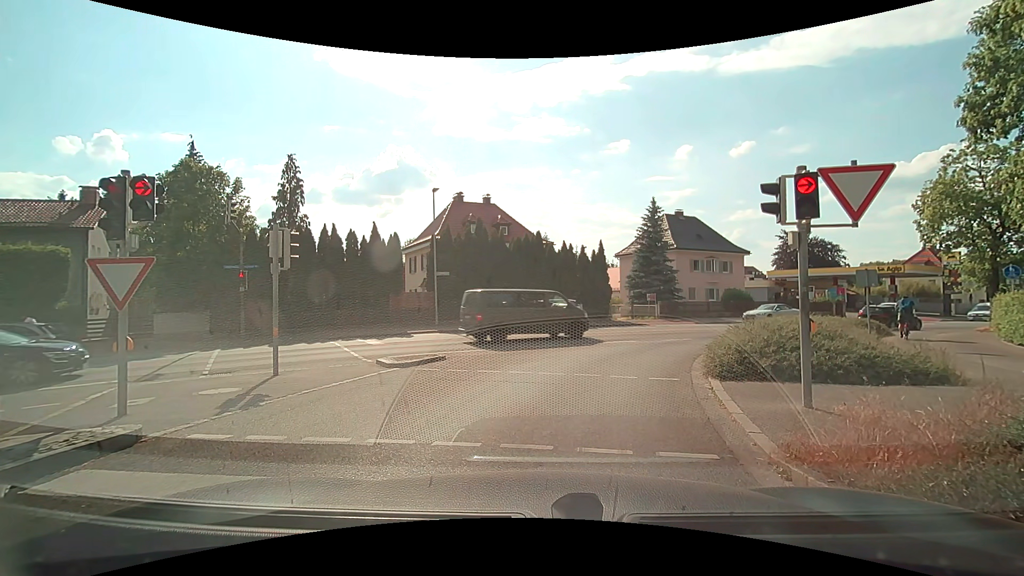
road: tertiary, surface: asphalt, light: Day
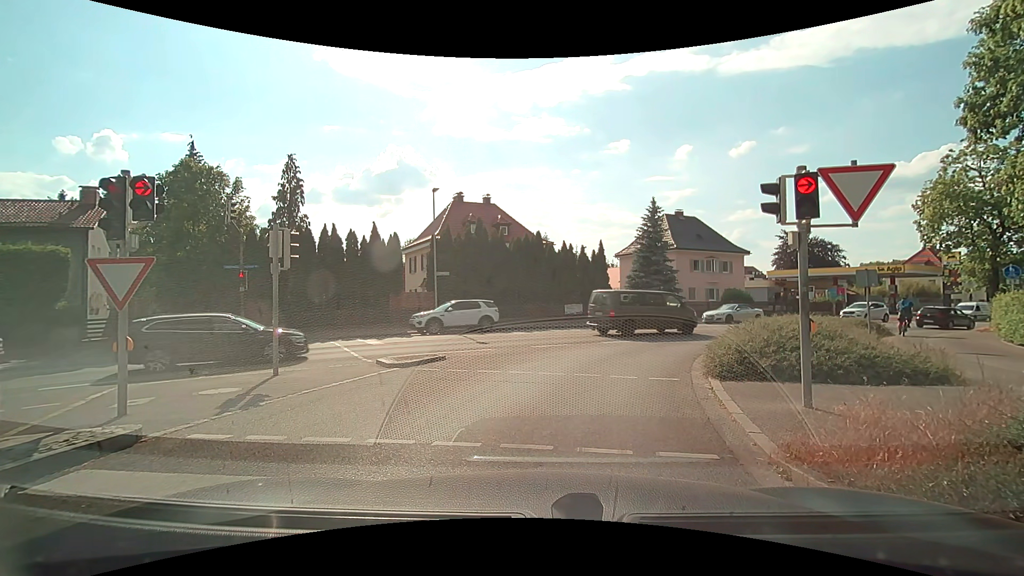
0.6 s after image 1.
(0.0, 0.0) m; 0°
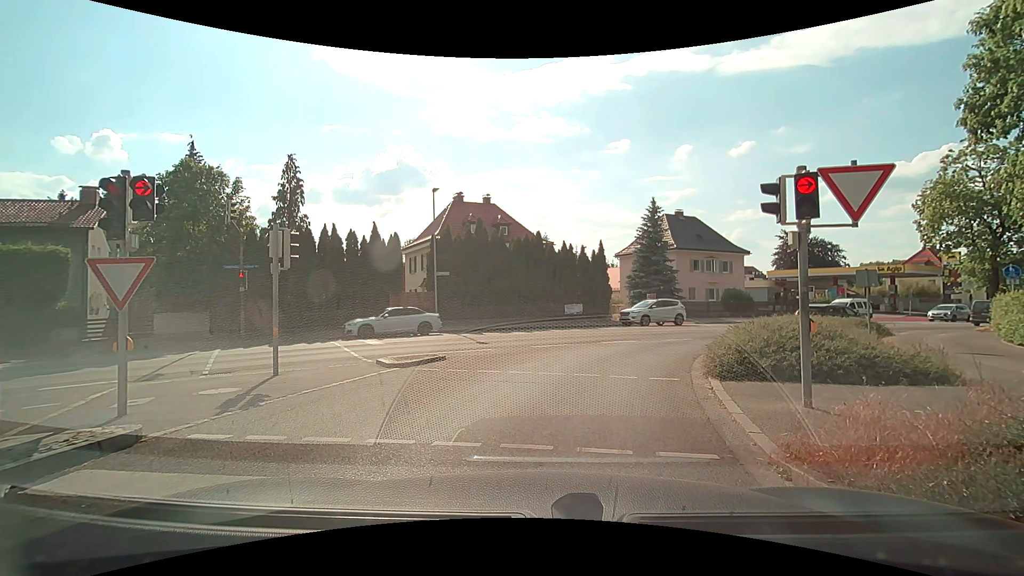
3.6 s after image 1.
(0.0, 0.0) m; 0°
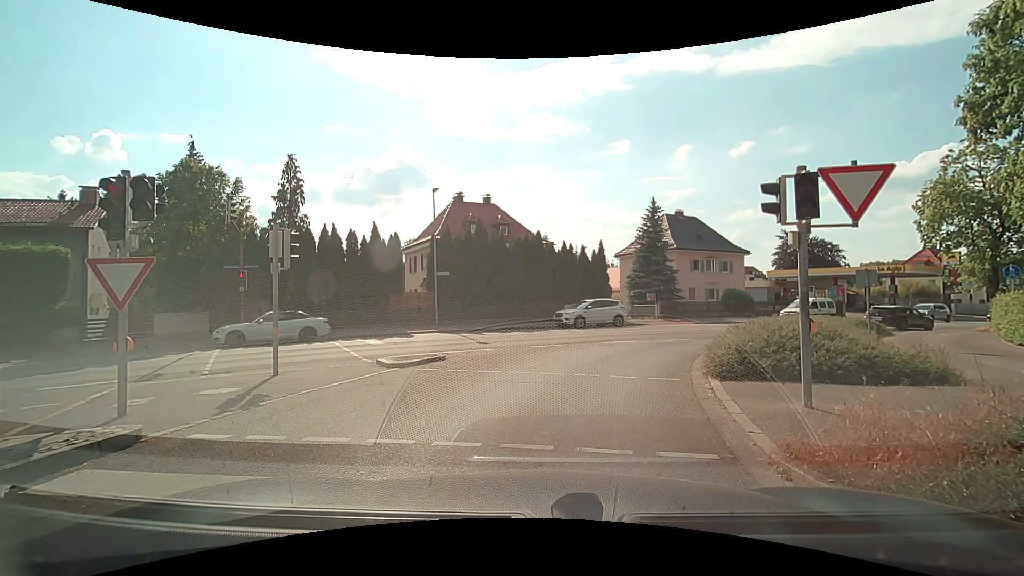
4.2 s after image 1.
(0.0, 0.0) m; 0°
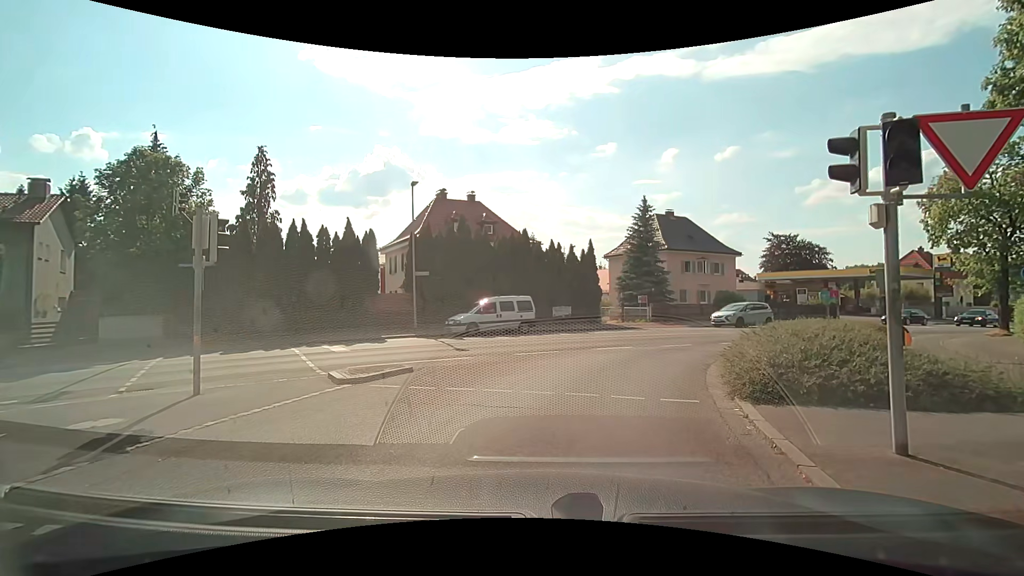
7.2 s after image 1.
(+0.1, +2.2) m; +4°
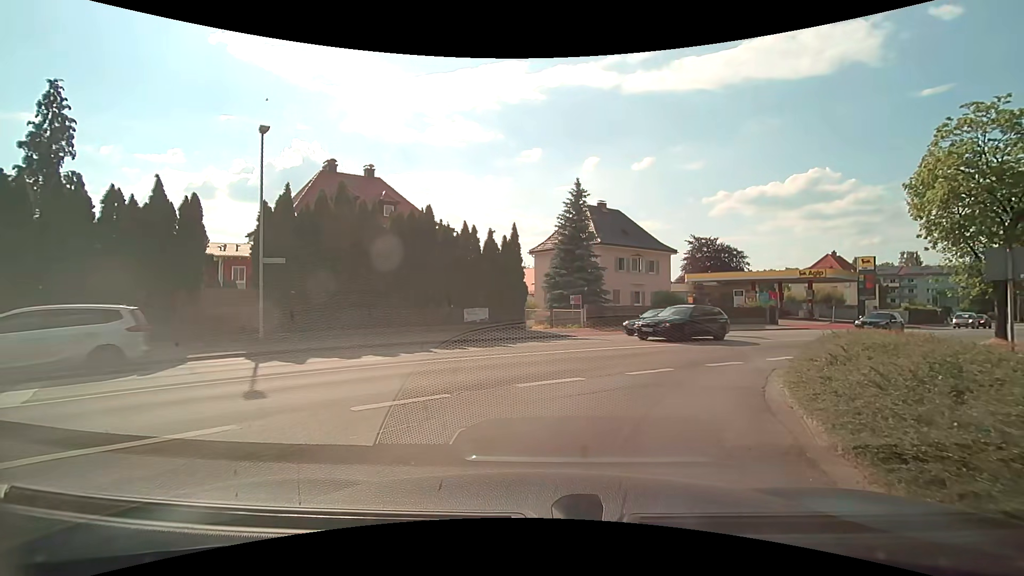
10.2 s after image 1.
(+0.7, +8.0) m; +8°
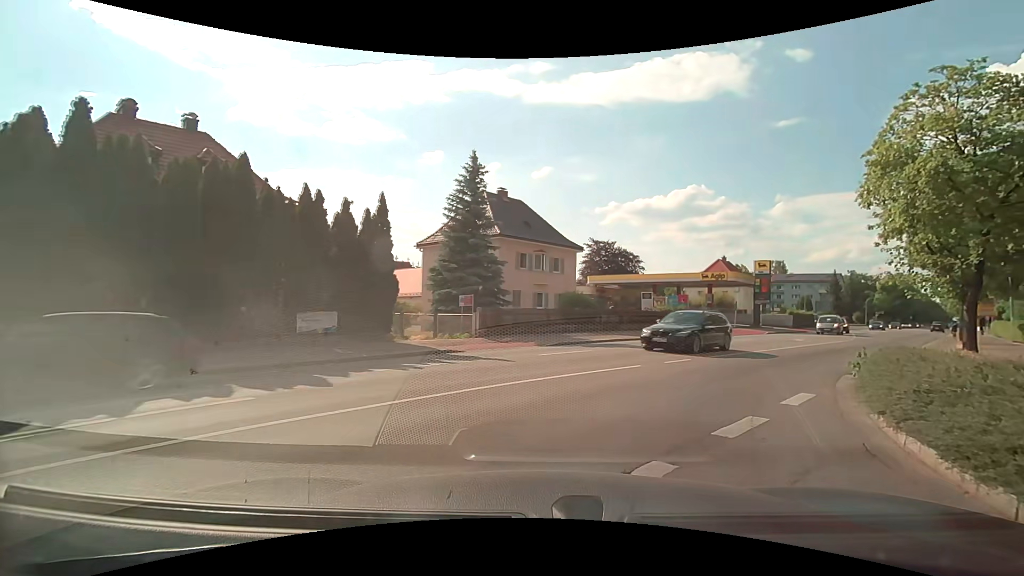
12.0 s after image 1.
(+0.7, +7.6) m; +13°
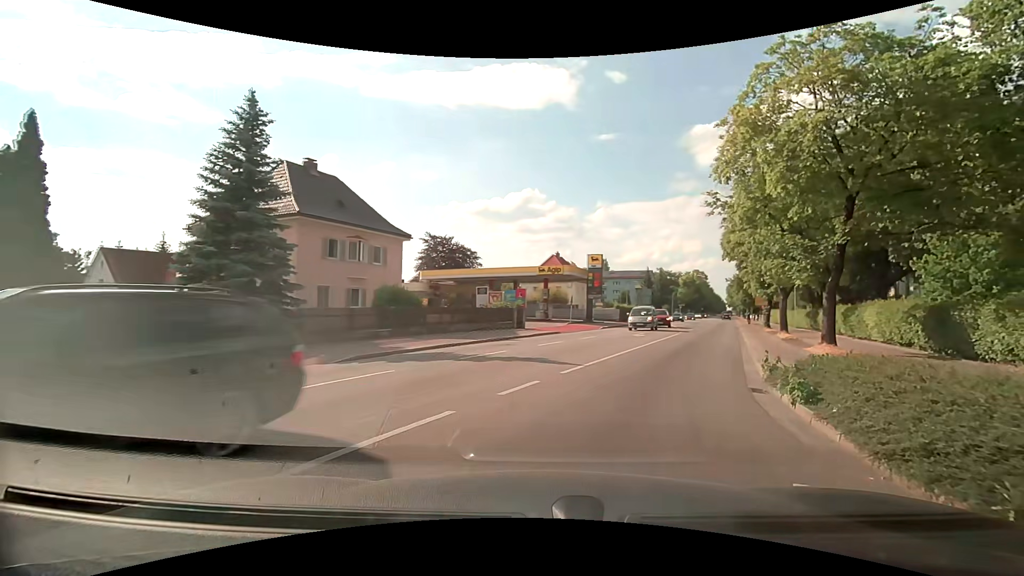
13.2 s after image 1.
(+0.9, +6.5) m; +18°
(+2, +10) (+5, +19) (+8, +29) (+12, +38) (+15, +47) (+19, +57) (+22, +66) (+26, +76) (+29, +85) (+32, +94) m
